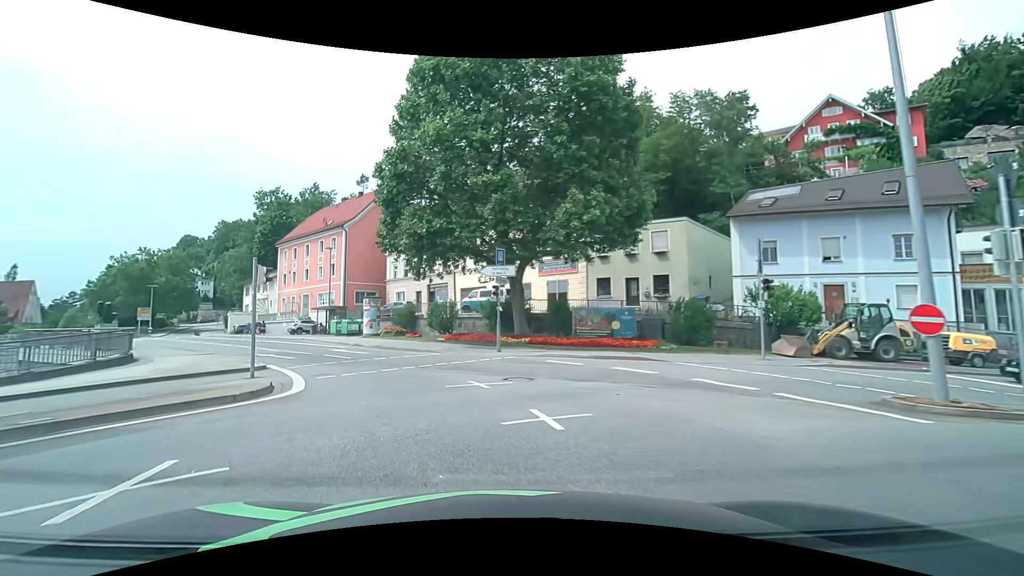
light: Day
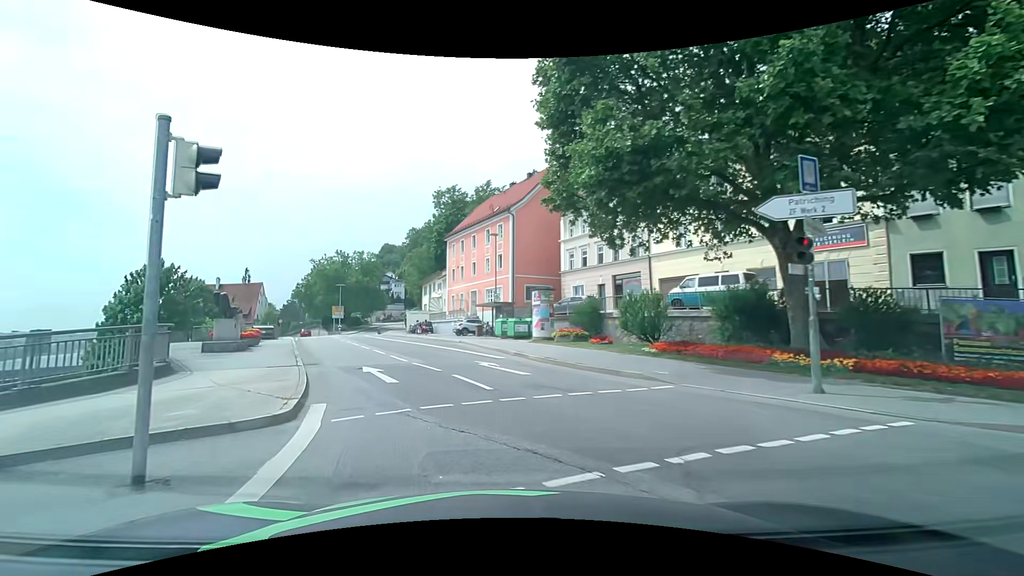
(-2.2, +11.7) m; -20°
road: primary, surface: asphalt
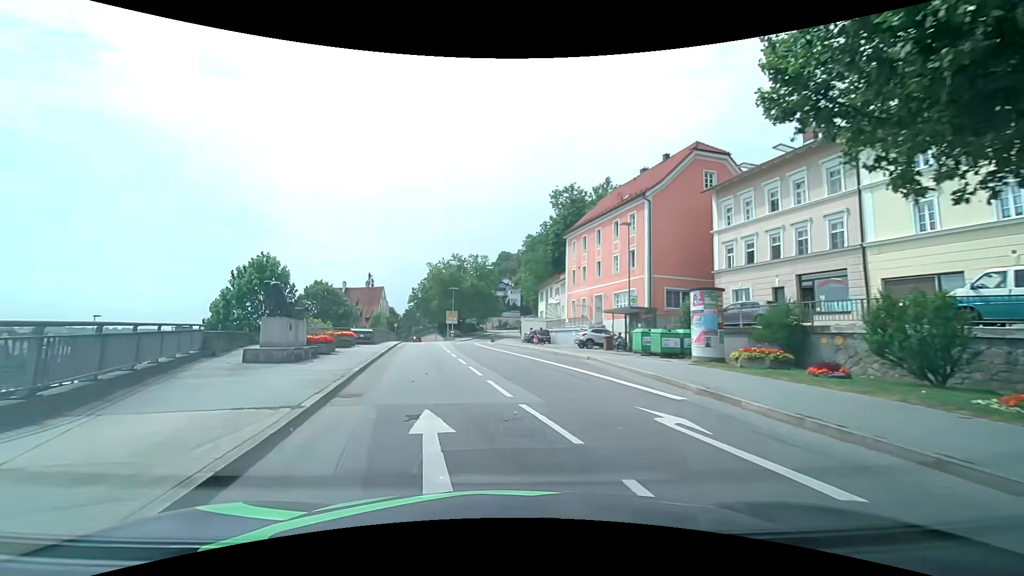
(-0.9, +8.5) m; -13°
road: primary_link
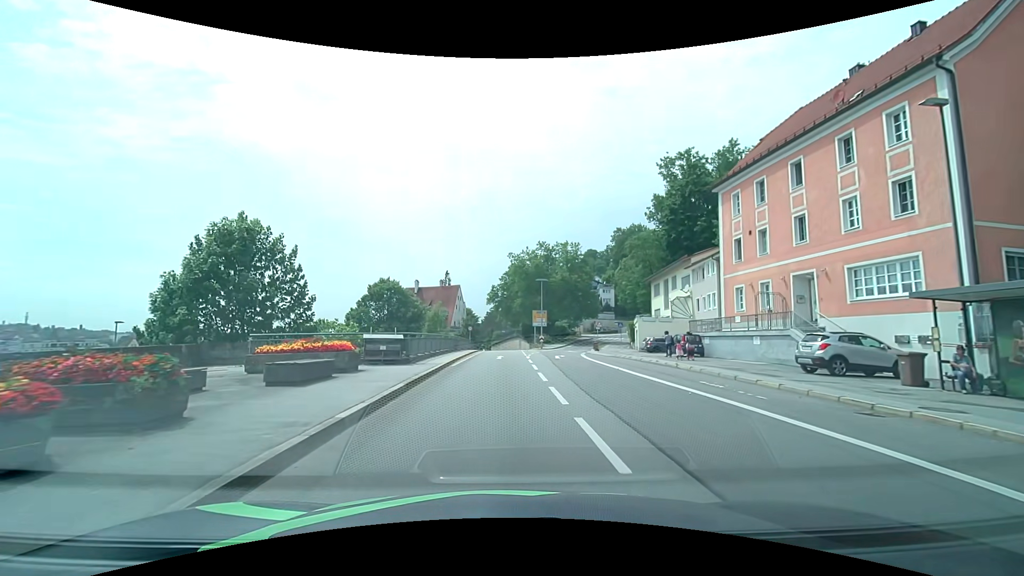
(-2.2, +18.8) m; -9°
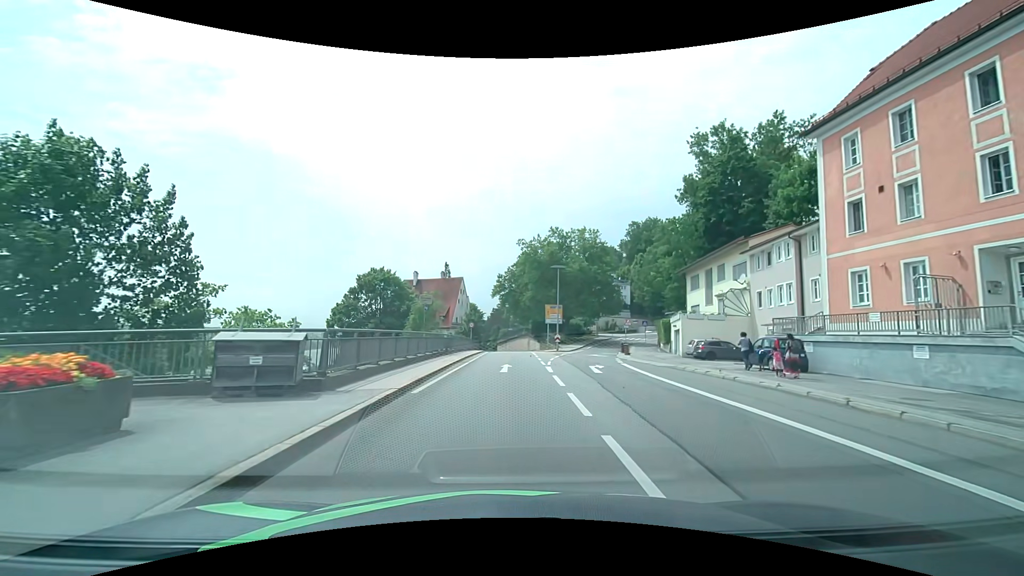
(-0.1, +10.5) m; -1°
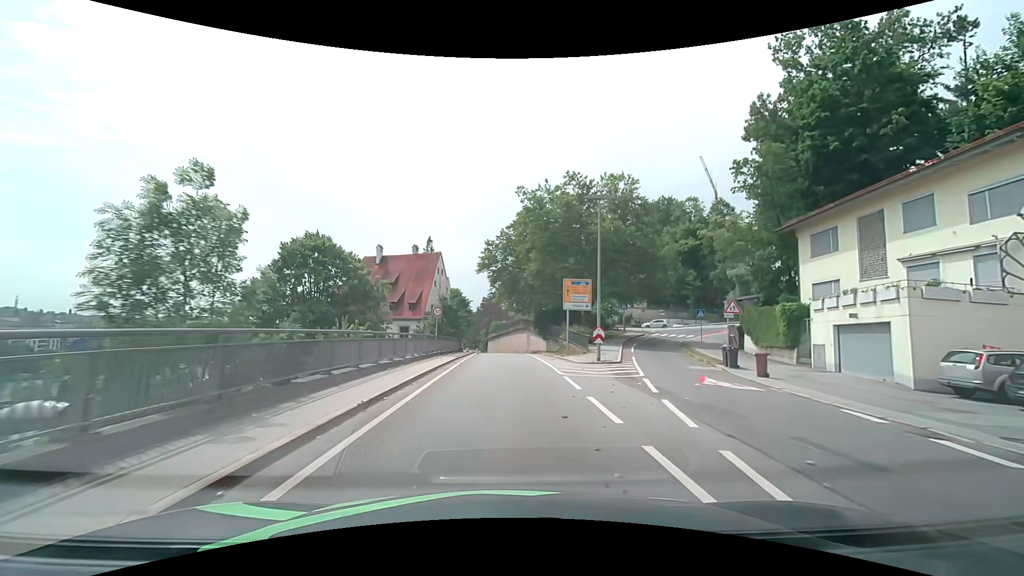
(+0.1, +23.6) m; +1°
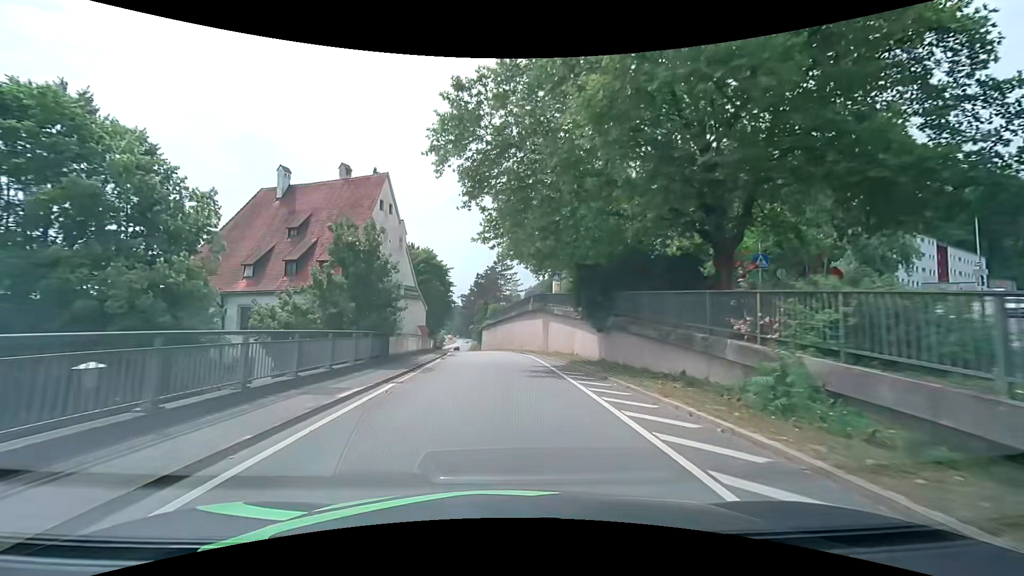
(+0.2, +32.3) m; 0°
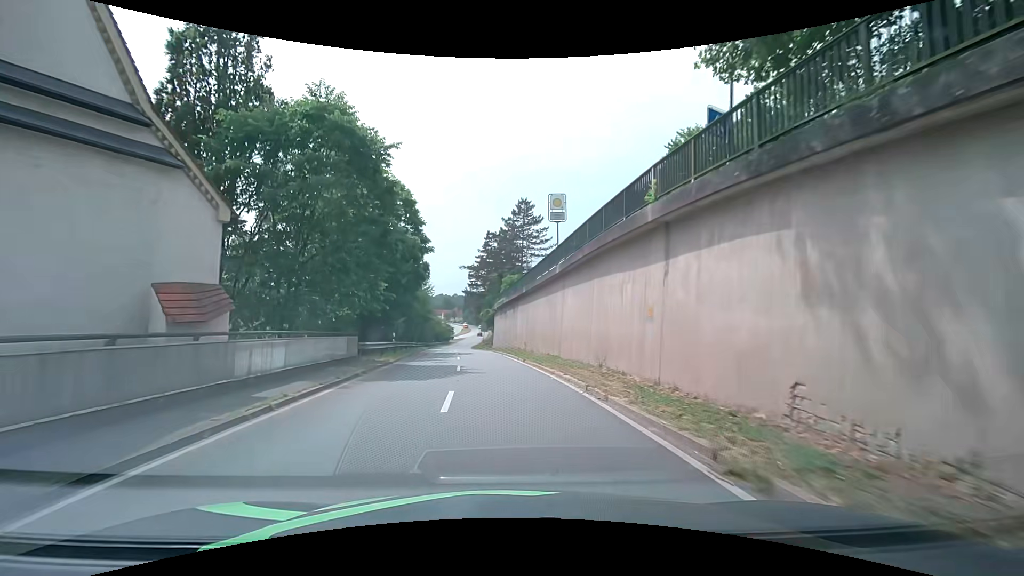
(-0.6, +34.9) m; -3°
(0, +10) (0, +20) (-1, +30) (-2, +40) (-3, +50) (-4, +60) (-5, +70) (-6, +80) (-7, +90) (-7, +100) m
